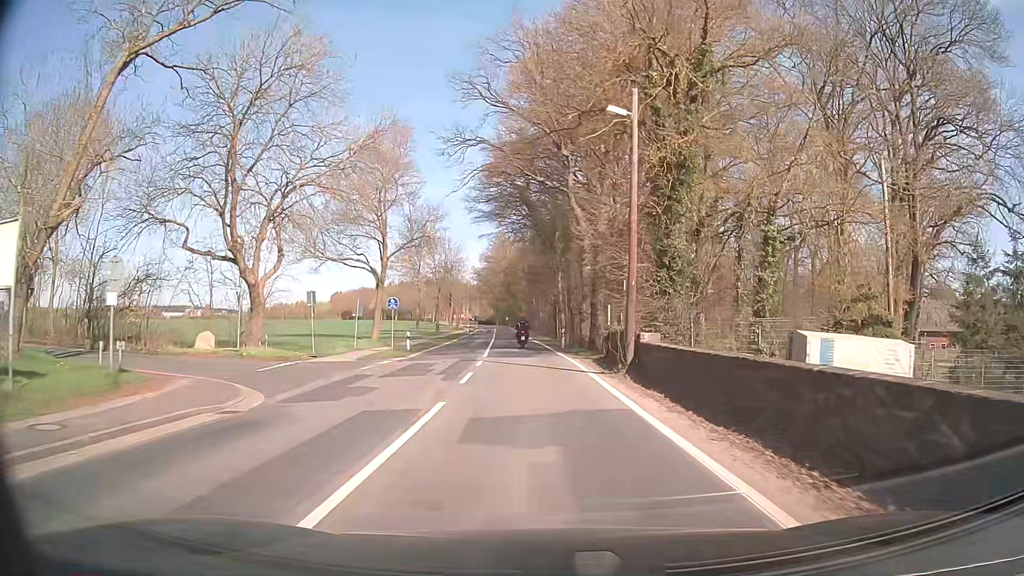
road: secondary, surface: asphalt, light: Day
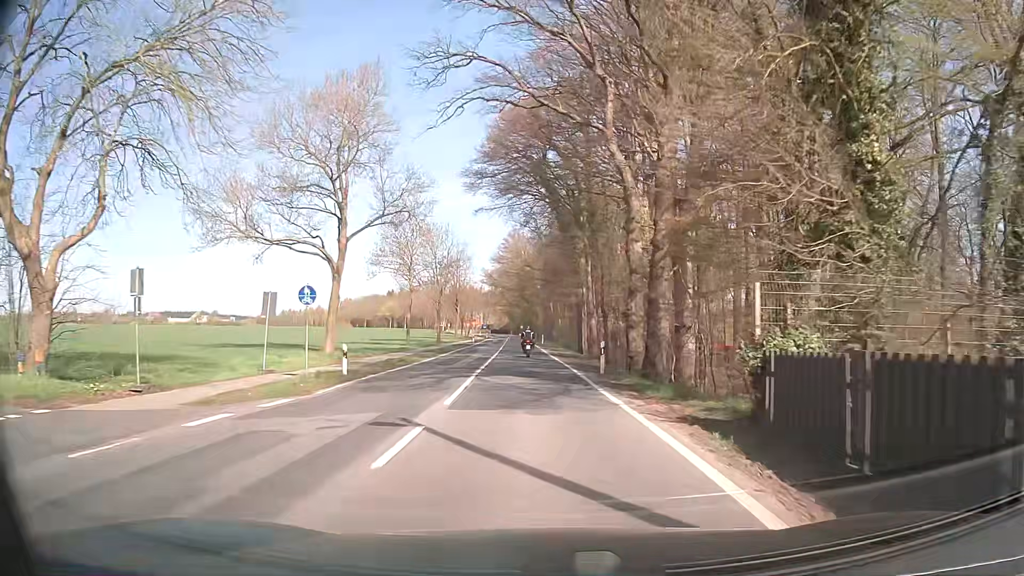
(-0.3, +15.1) m; -2°
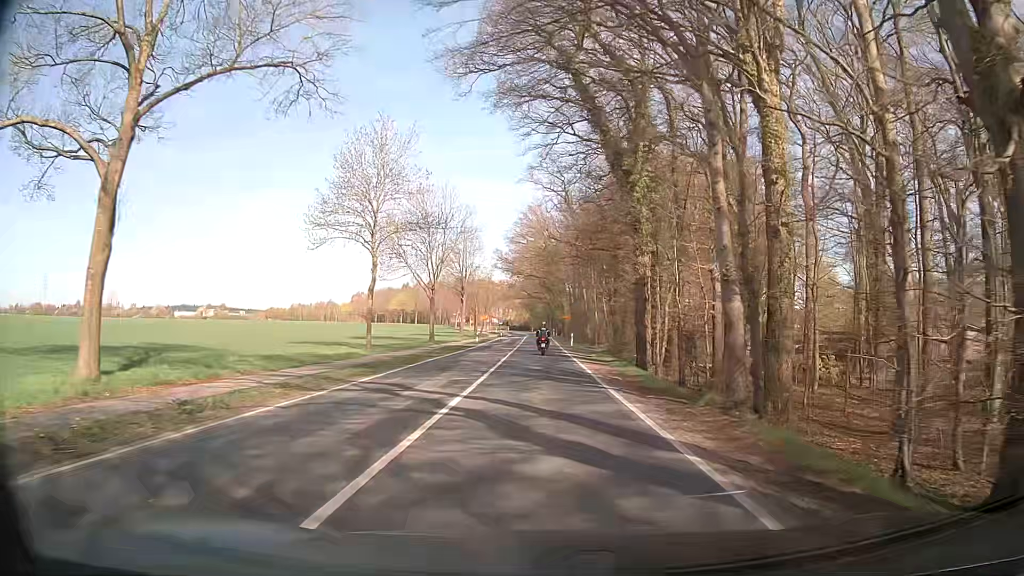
(-0.4, +22.7) m; -2°
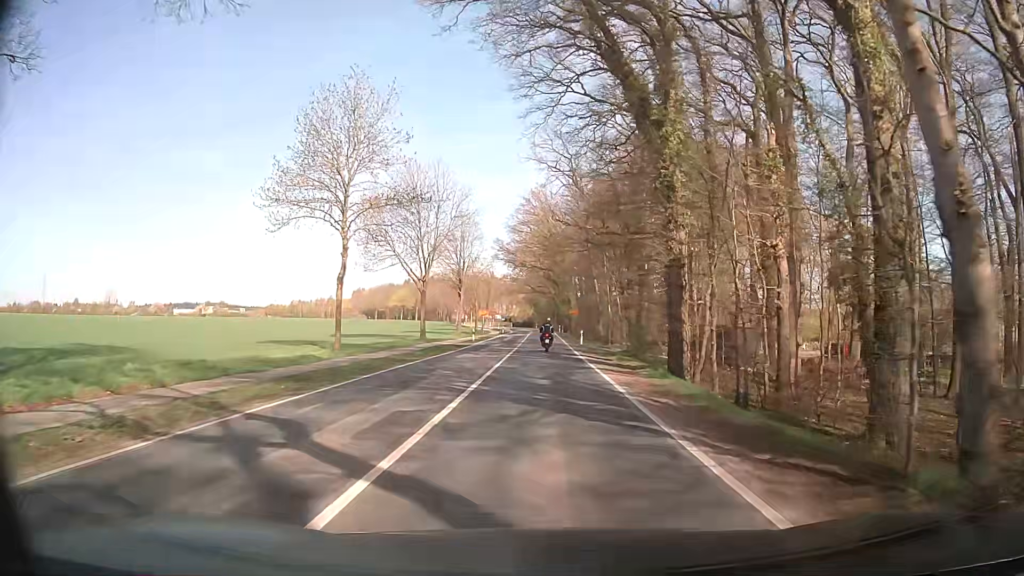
(+0.1, +7.6) m; 0°
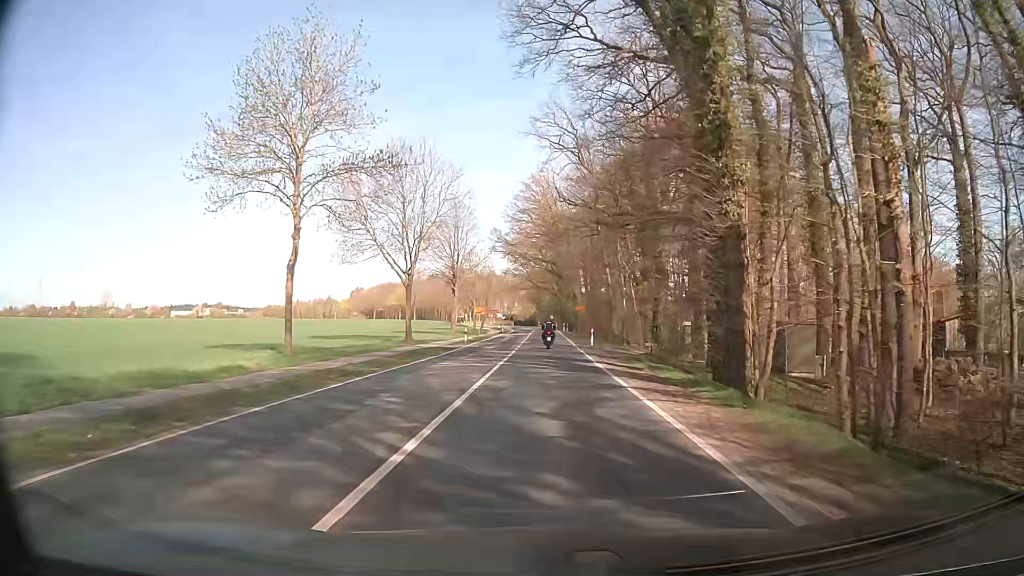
(0.0, +7.6) m; 0°
(0, +10) (0, +20) (0, +30) (0, +40) (0, +50) (0, +60) (0, +70) (0, +80) (0, +90) (0, +100) m
